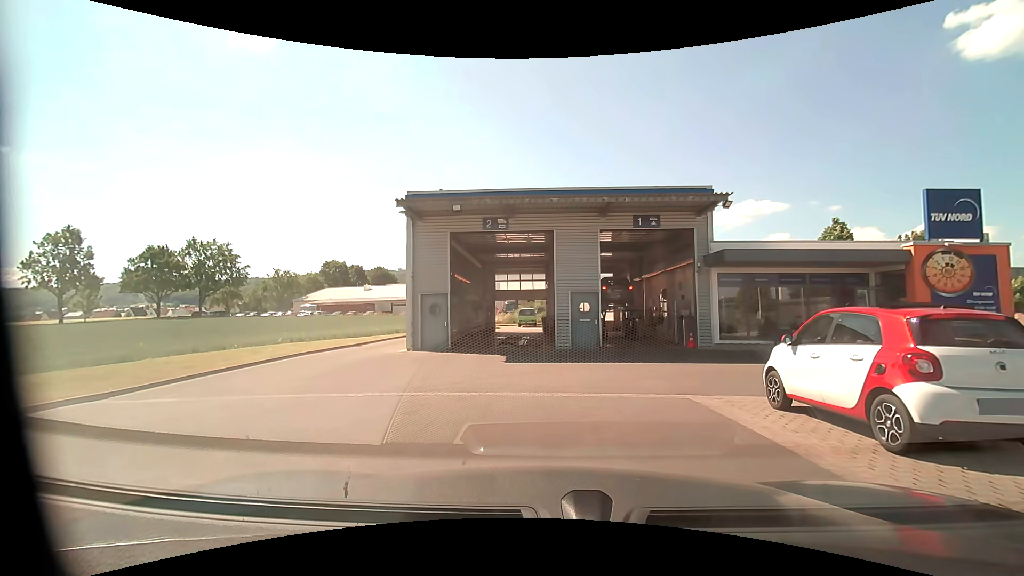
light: Day
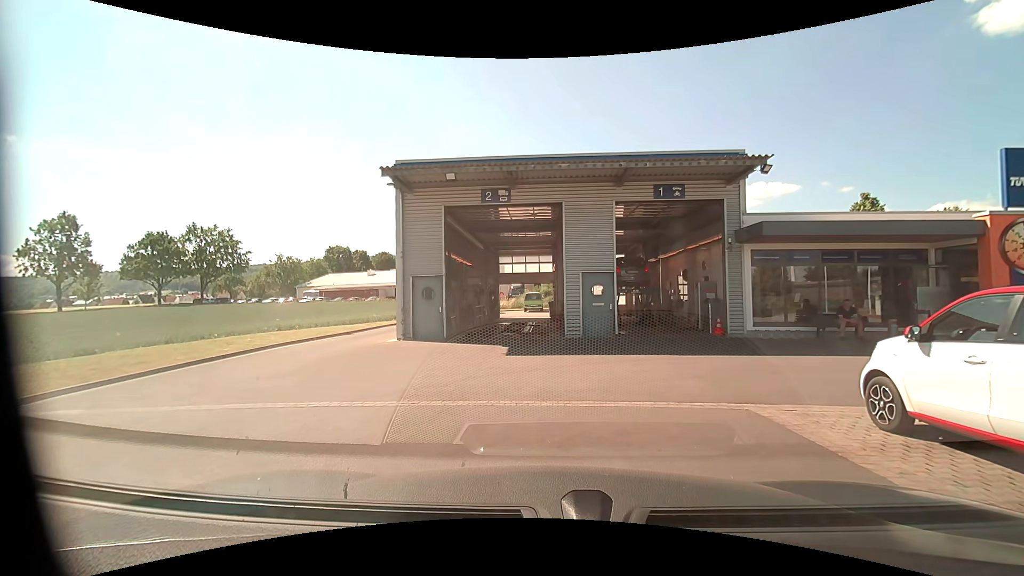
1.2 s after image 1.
(0.0, +2.2) m; 0°
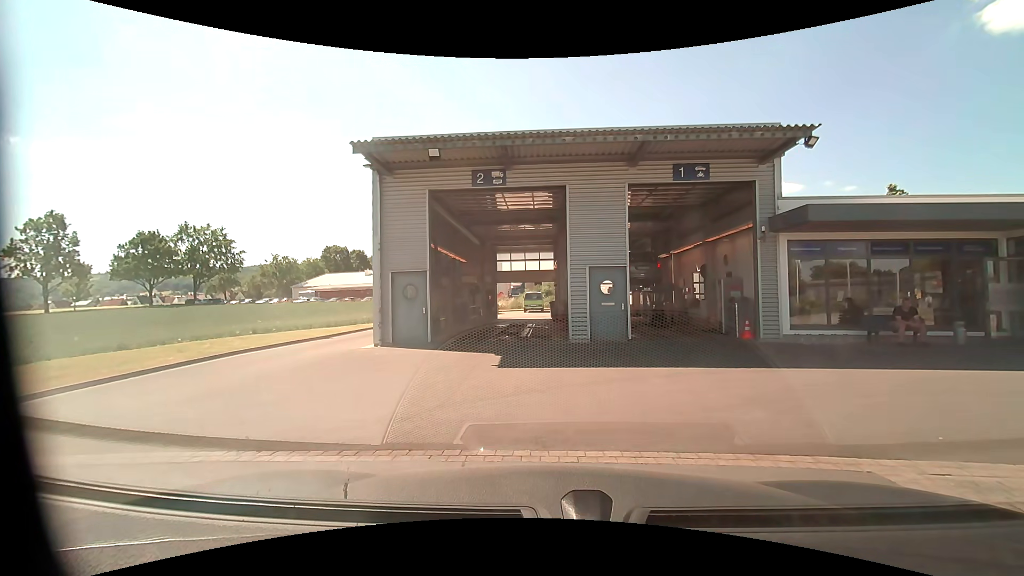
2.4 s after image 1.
(0.0, +2.4) m; -1°
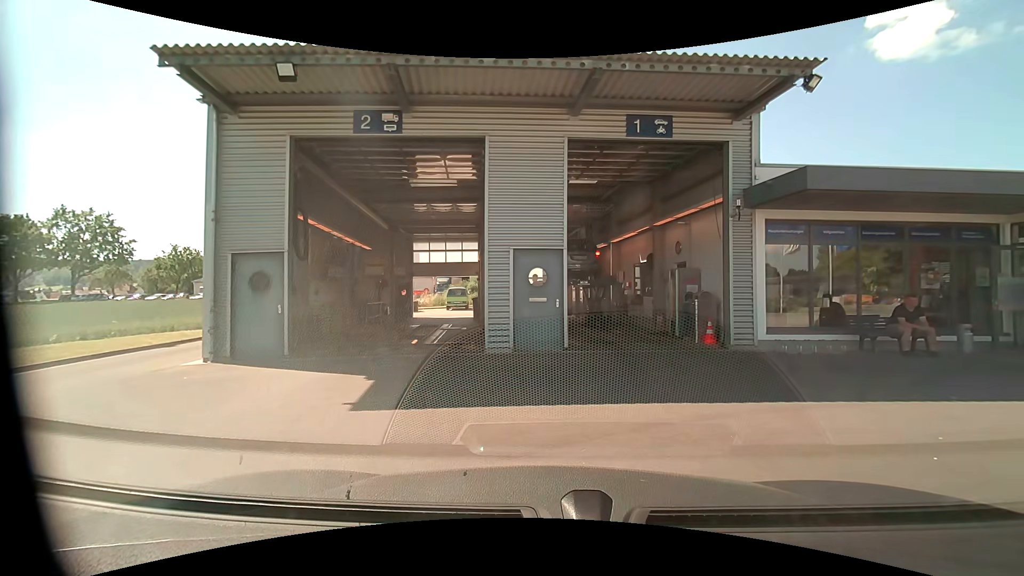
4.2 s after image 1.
(+0.2, +4.0) m; +10°
